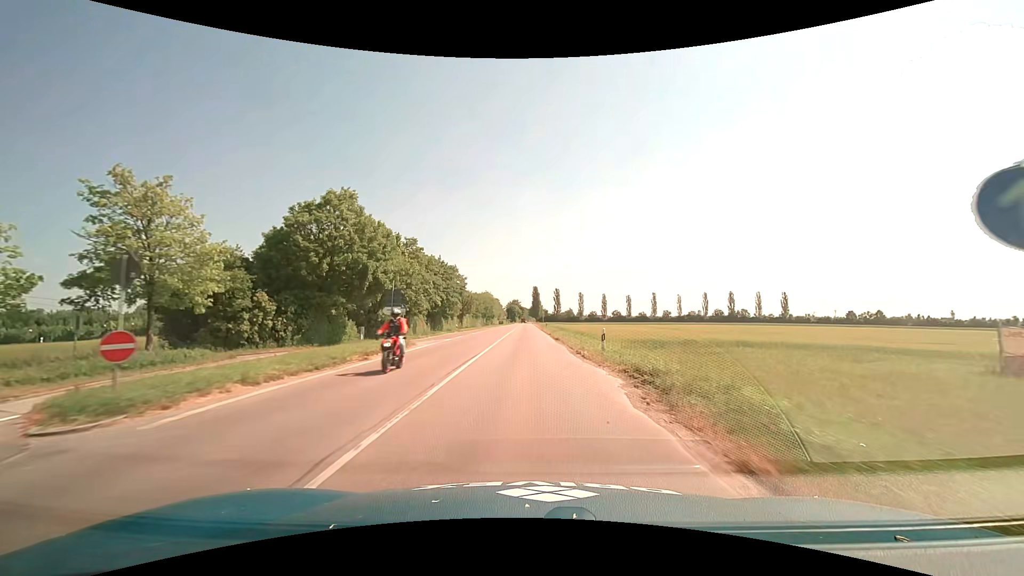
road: tertiary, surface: asphalt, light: Day
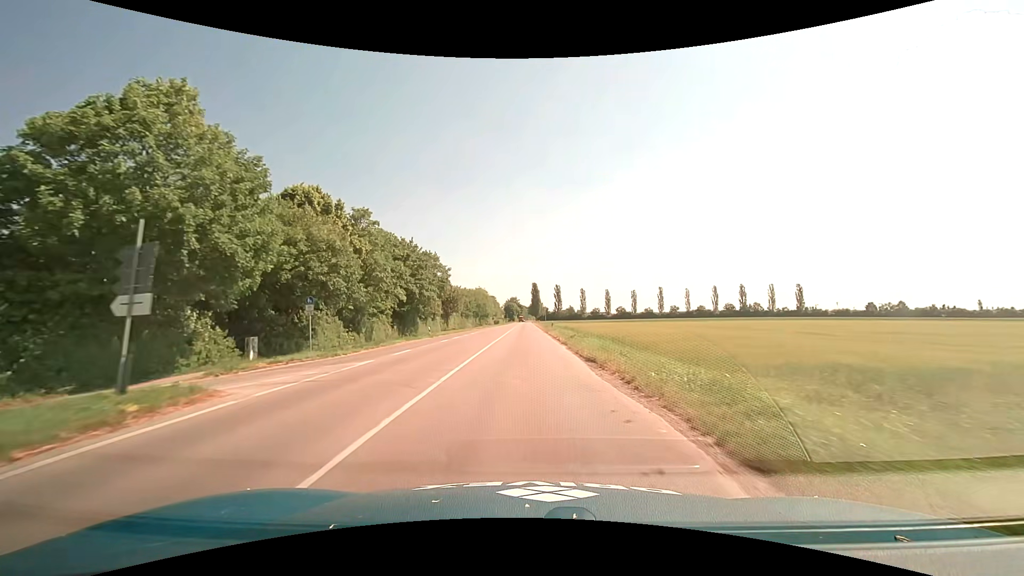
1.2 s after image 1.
(+0.1, +18.6) m; +1°
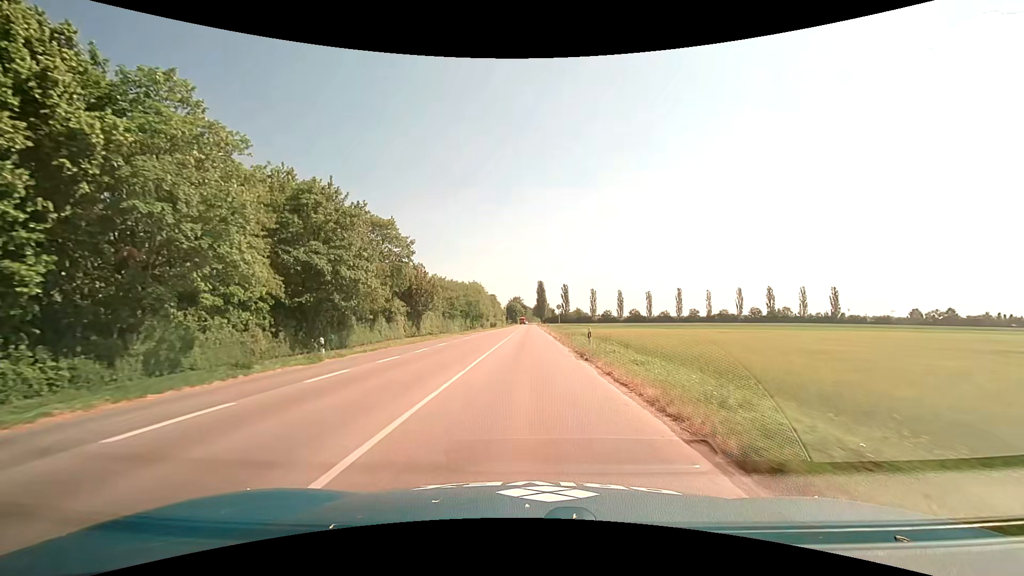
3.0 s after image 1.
(-0.4, +27.2) m; -1°
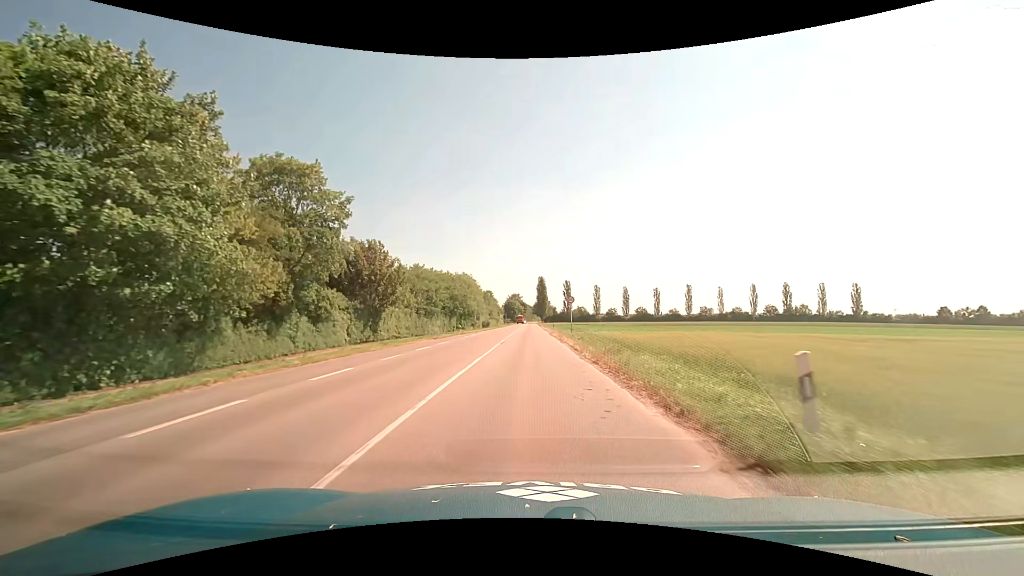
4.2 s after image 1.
(0.0, +17.7) m; 0°
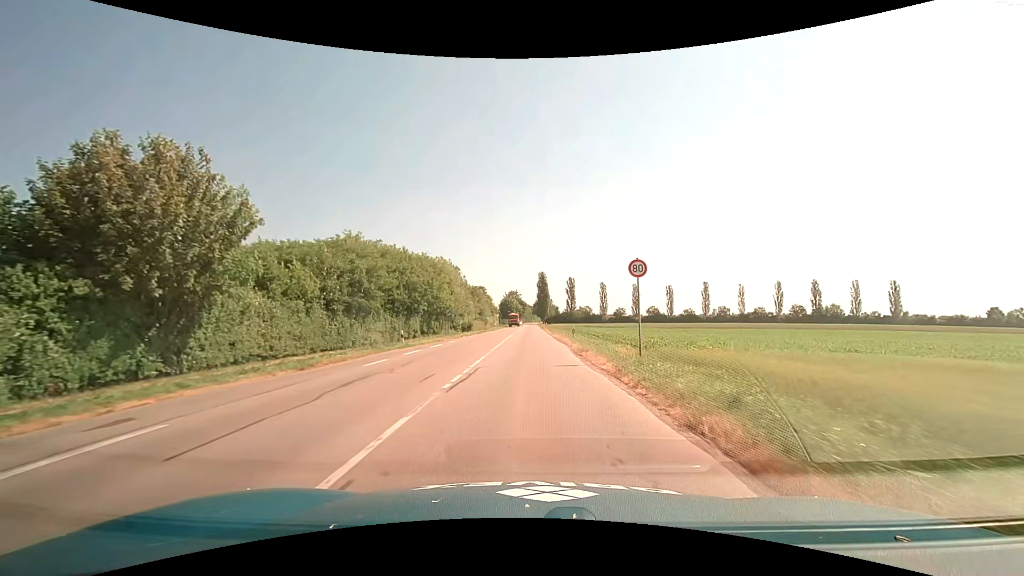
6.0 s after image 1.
(-0.1, +26.0) m; 0°
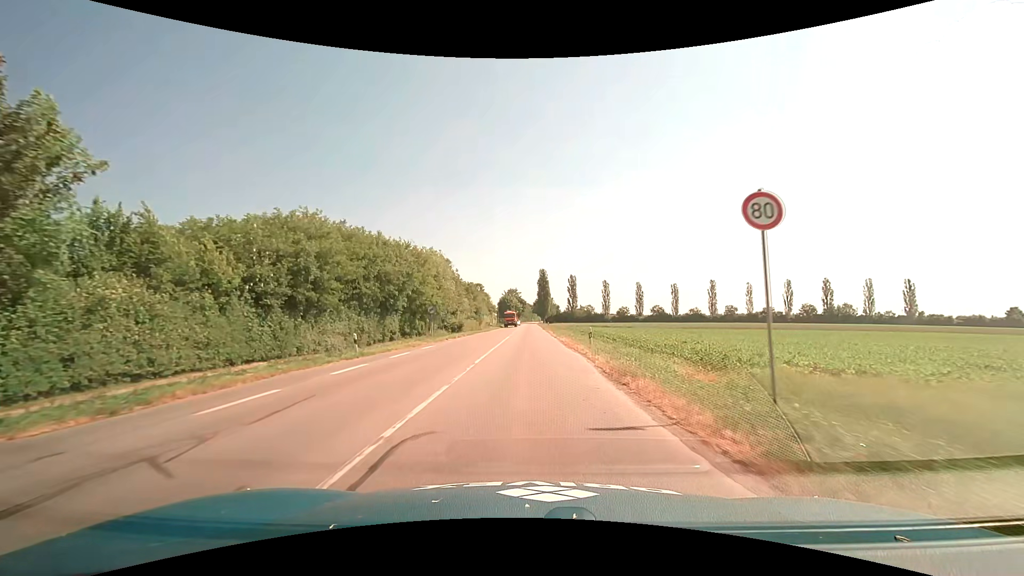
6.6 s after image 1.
(0.0, +8.5) m; +1°
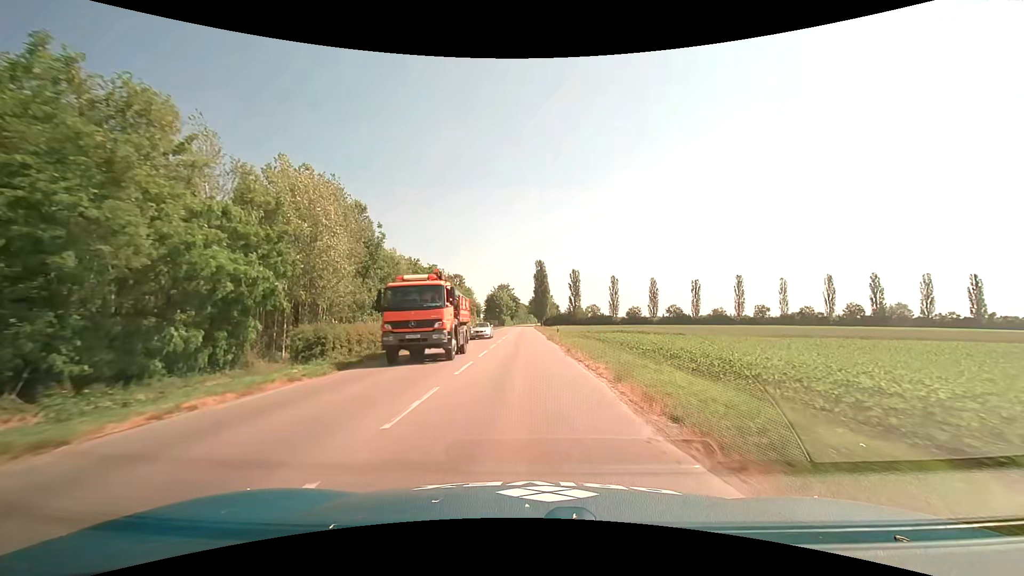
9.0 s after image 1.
(-0.1, +35.3) m; 0°
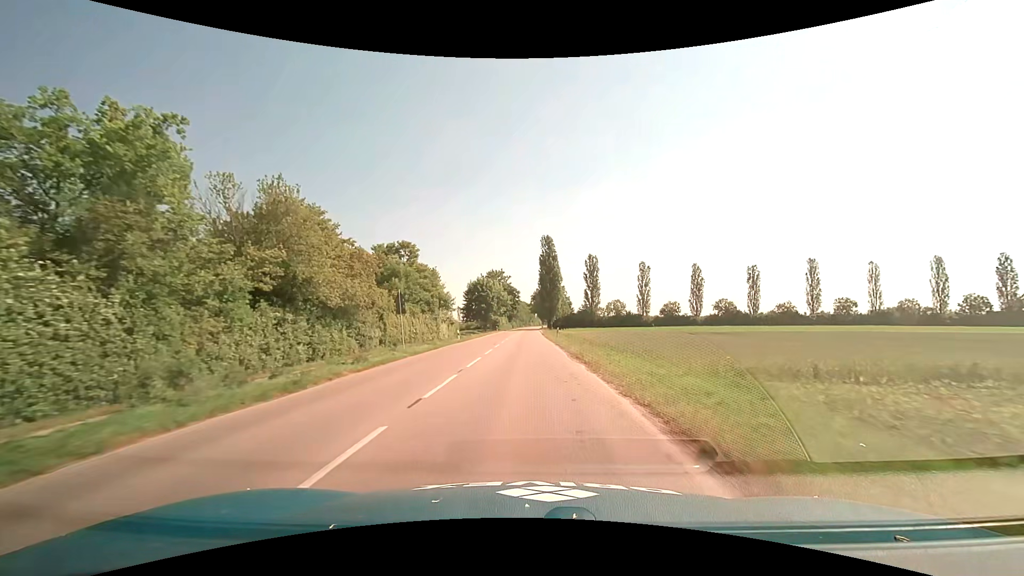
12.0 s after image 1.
(-0.2, +49.0) m; 0°
(0, +10) (0, +20) (0, +30) (0, +40) (0, +50) (0, +60) (0, +70) (0, +80) (+1, +90) (+1, +100) m
